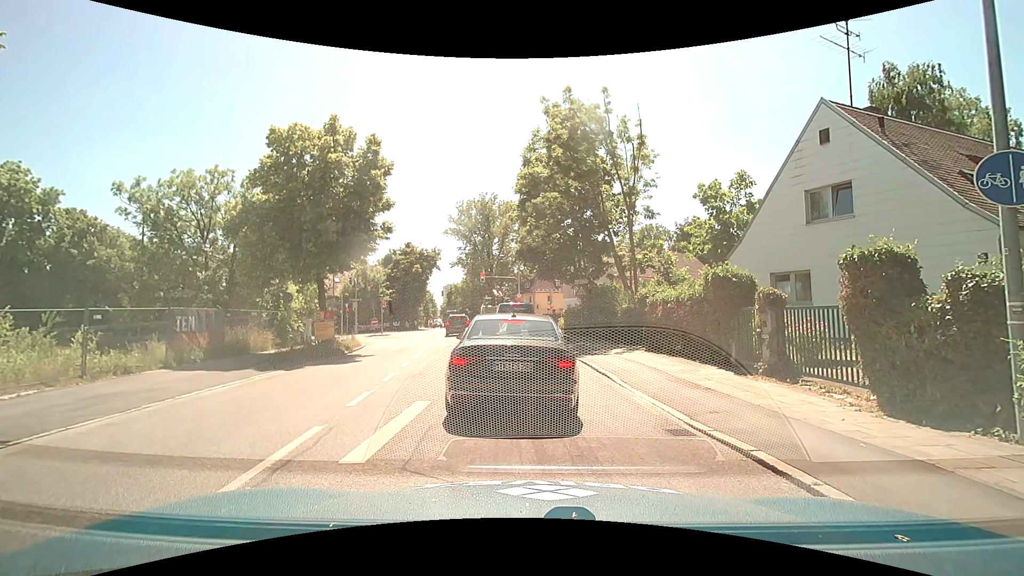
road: secondary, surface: asphalt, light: Day
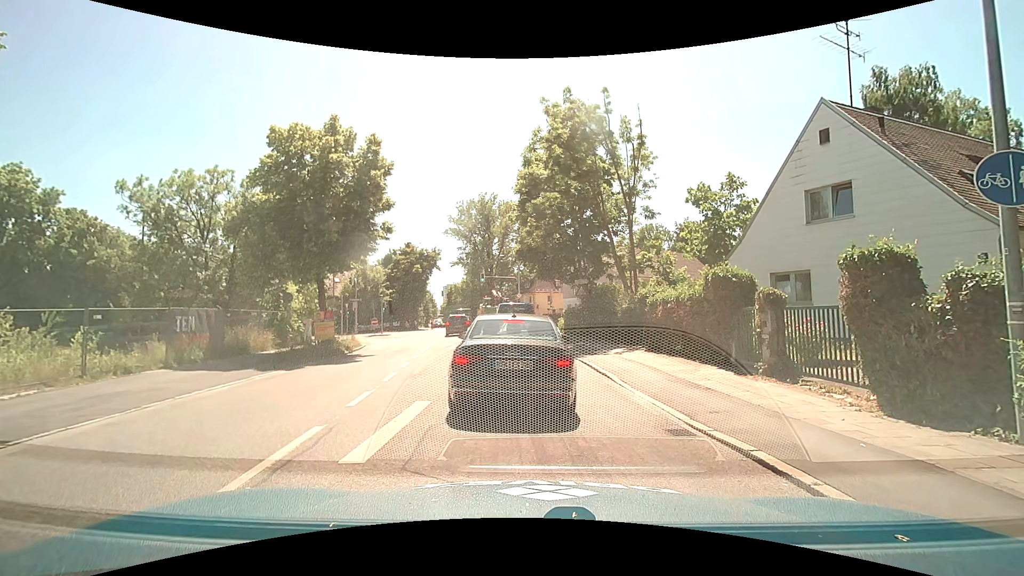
(0.0, 0.0) m; 0°
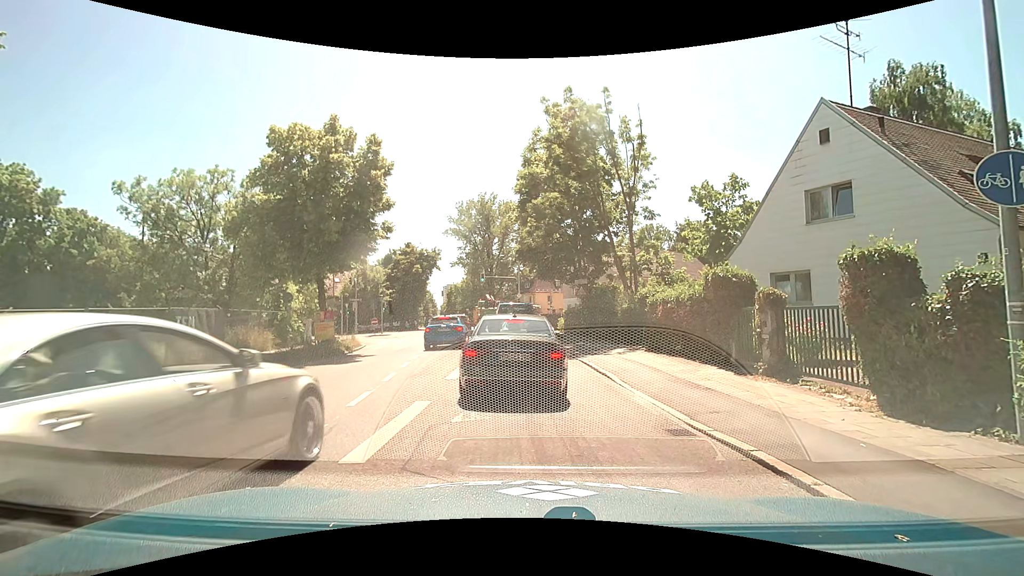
(0.0, 0.0) m; 0°
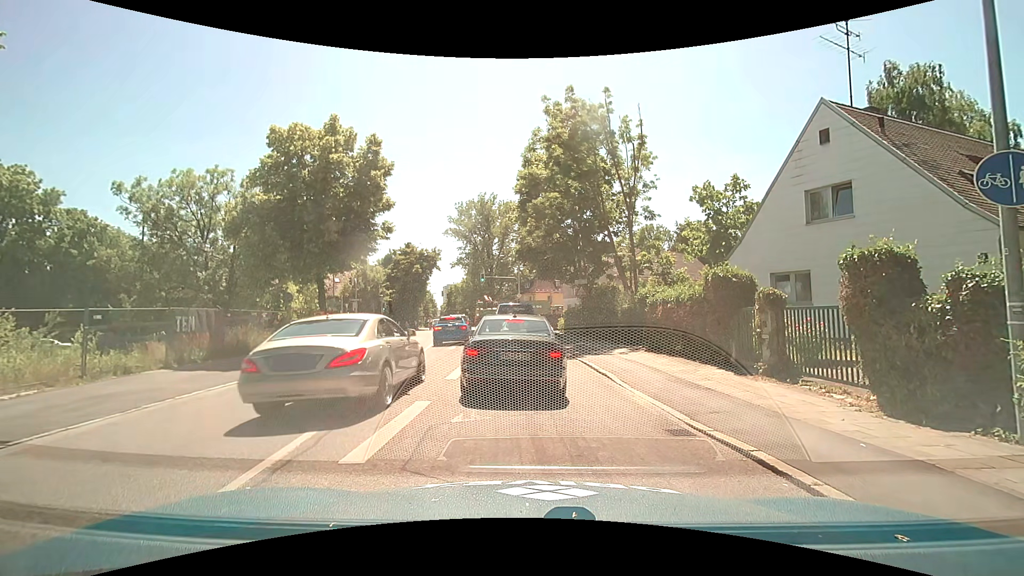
(0.0, 0.0) m; 0°
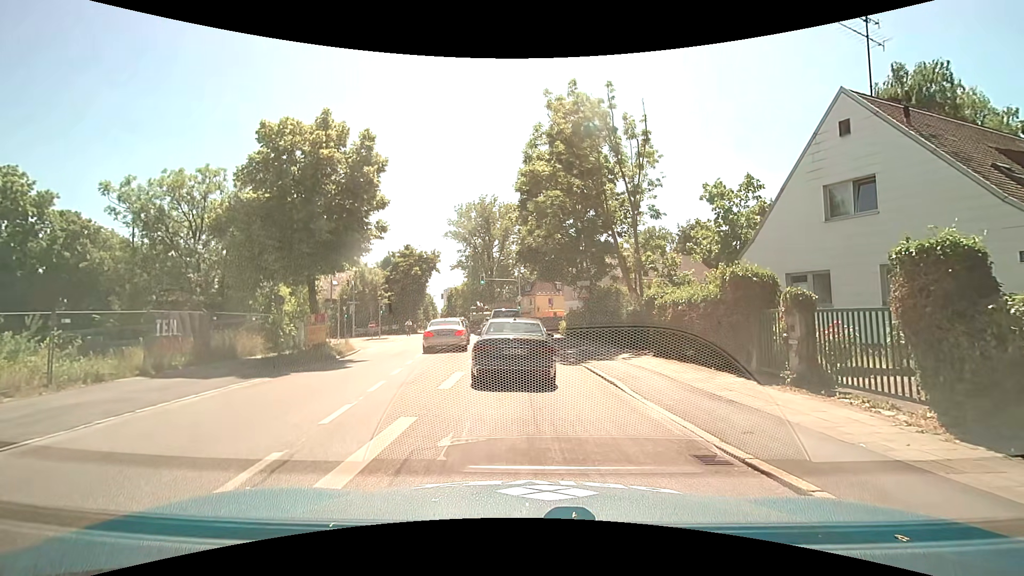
(0.0, +1.1) m; -2°
